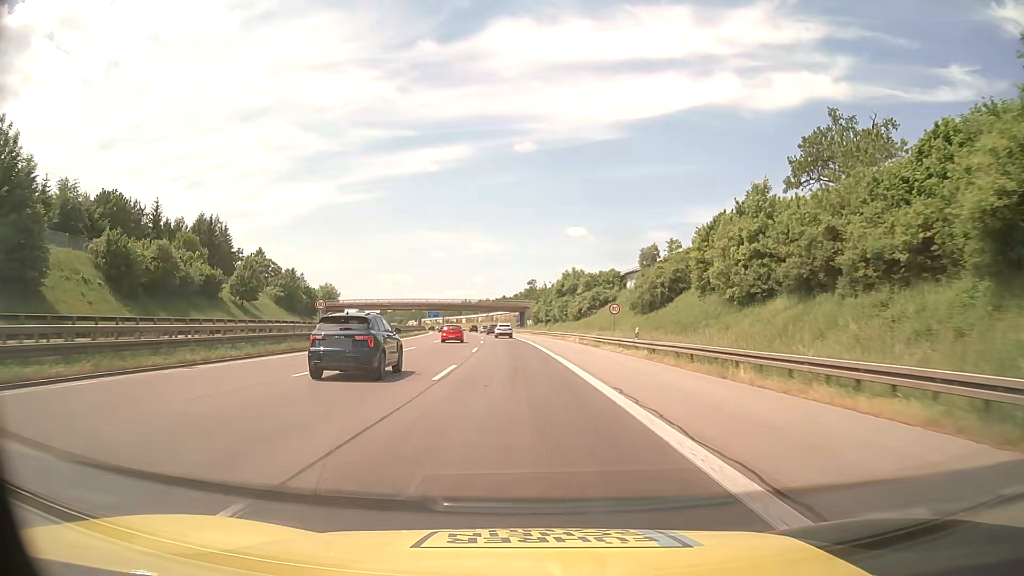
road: motorway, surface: asphalt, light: Day
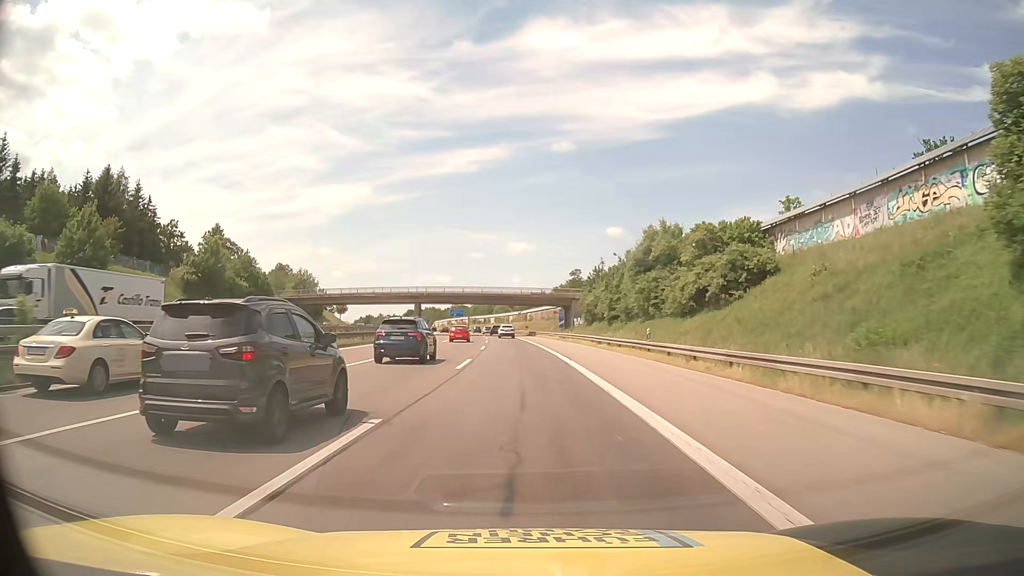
(-1.2, +49.9) m; -3°
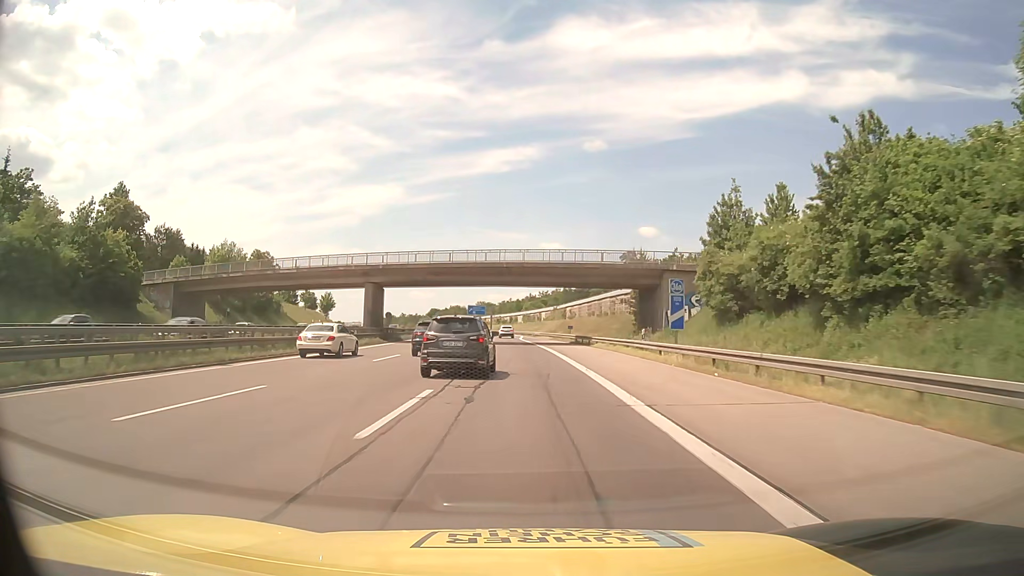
(-0.9, +50.0) m; -3°
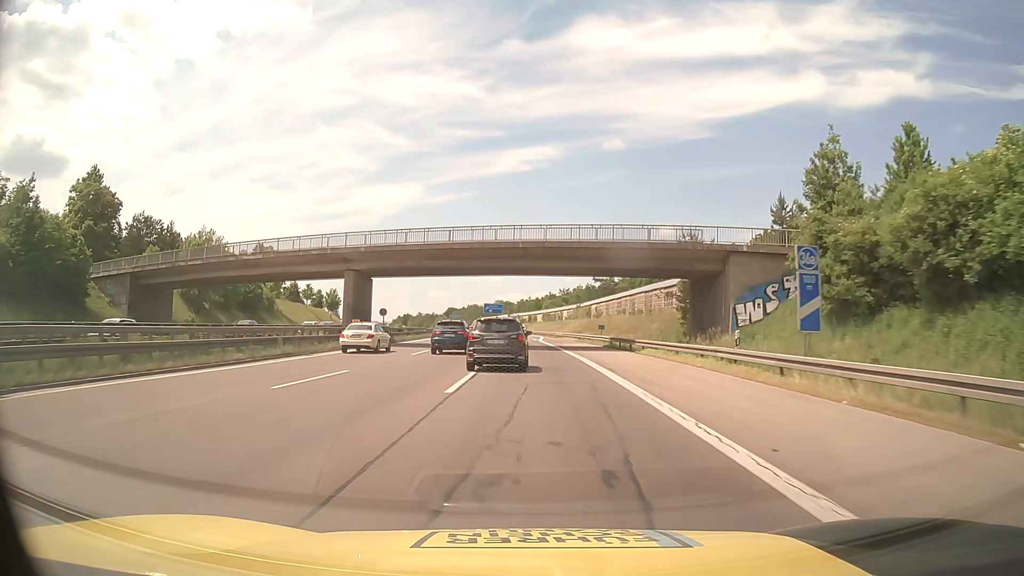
(-0.2, +12.5) m; -2°
(0, +10) (0, +20) (-1, +30) (-1, +40) (-2, +50) (-3, +60) (-4, +70) (-4, +80) (-5, +90) (-6, +100) m
